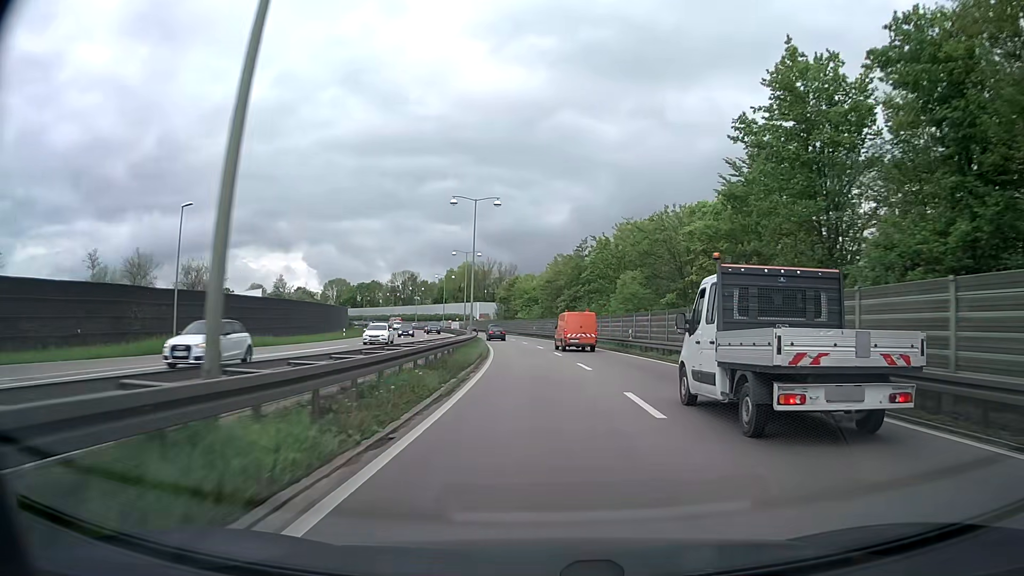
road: trunk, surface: asphalt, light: Day
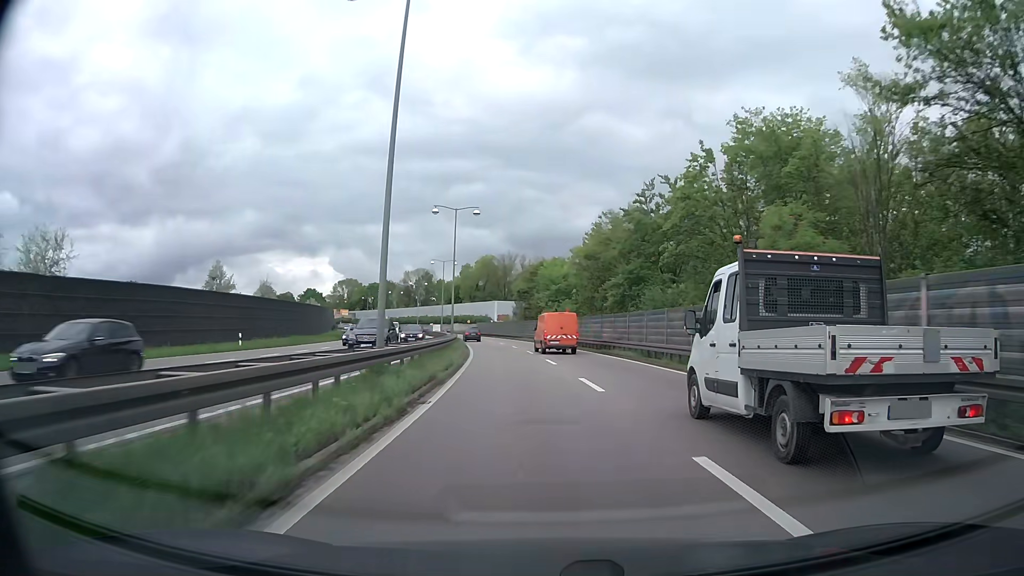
(-0.7, +31.3) m; -3°
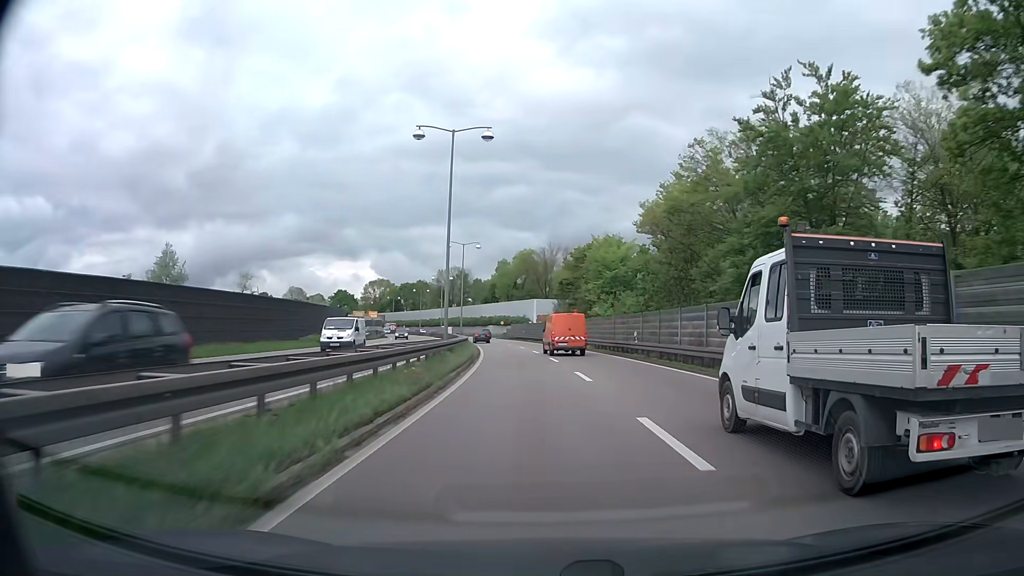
(-0.5, +20.5) m; -3°
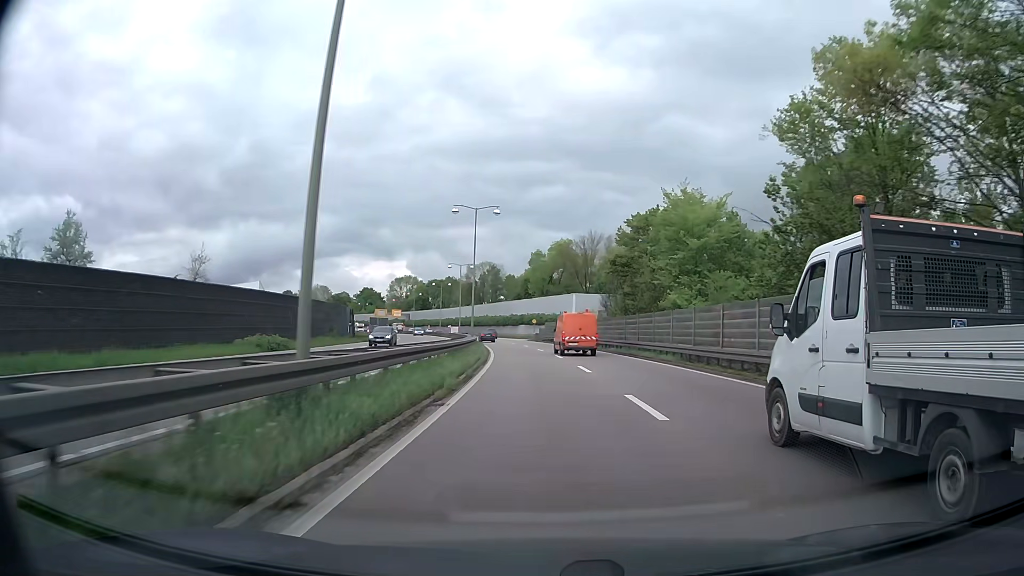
(-0.7, +20.3) m; -3°
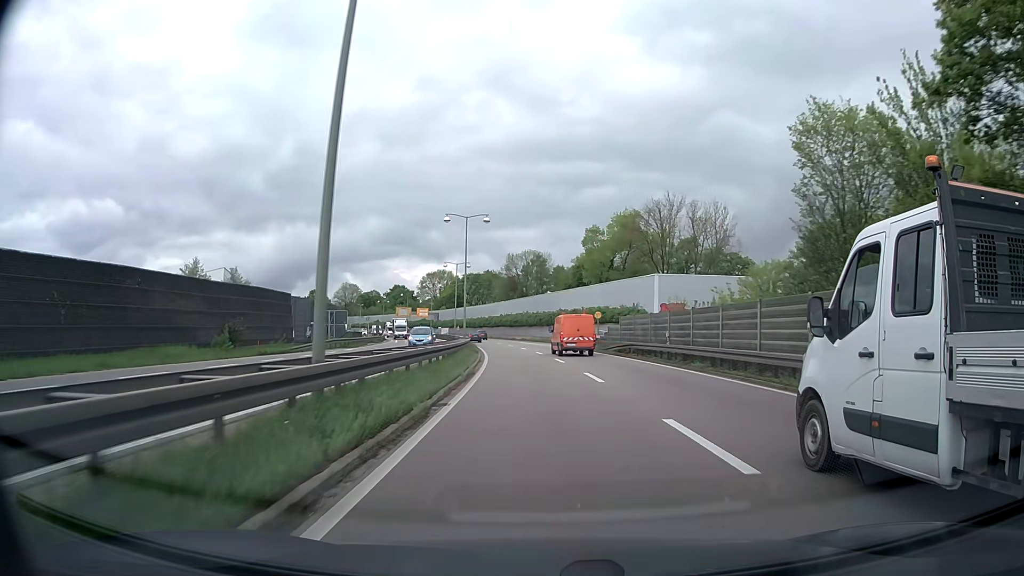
(-1.4, +39.9) m; -4°
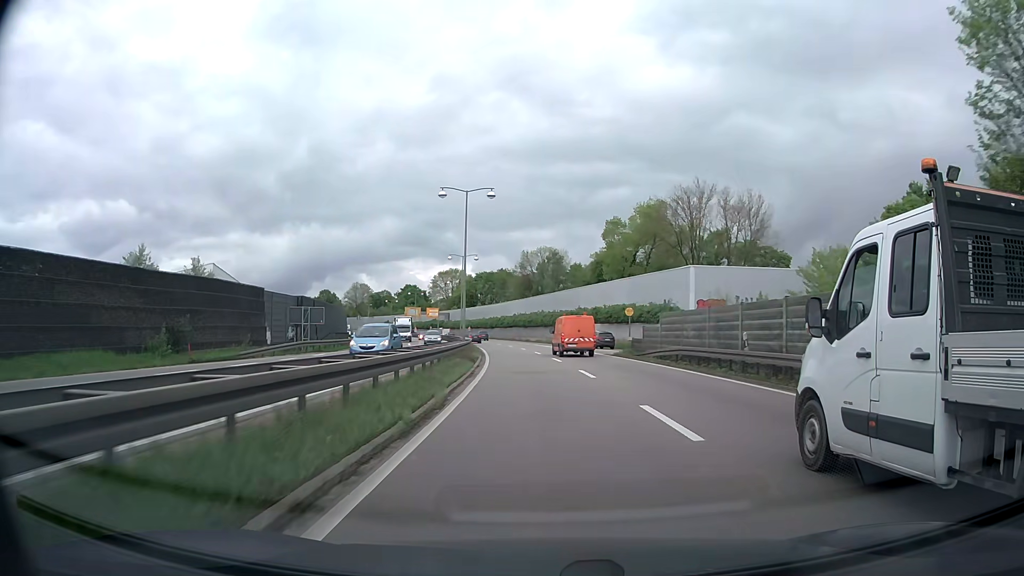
(-0.1, +10.0) m; -1°
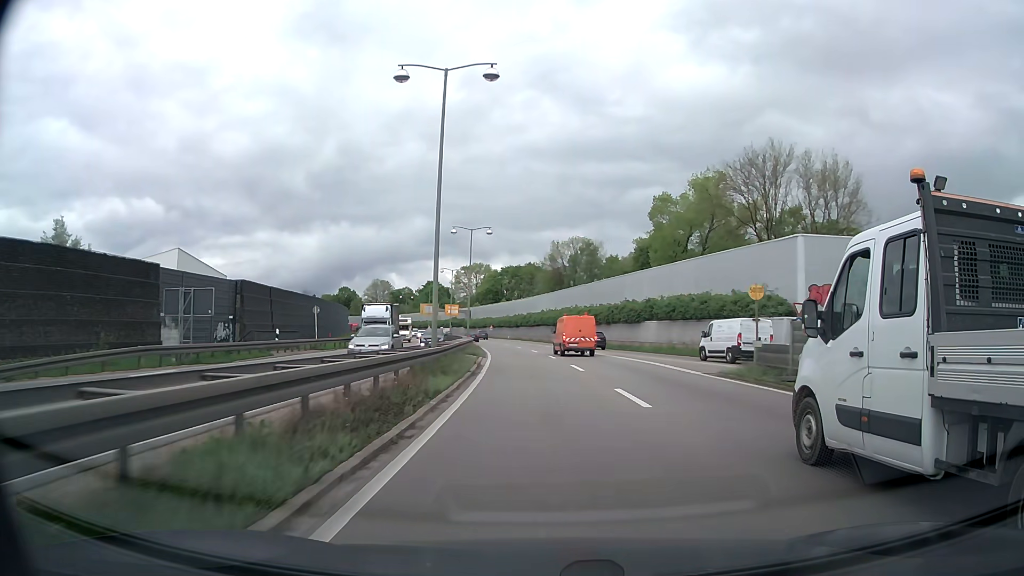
(-0.5, +20.2) m; -2°
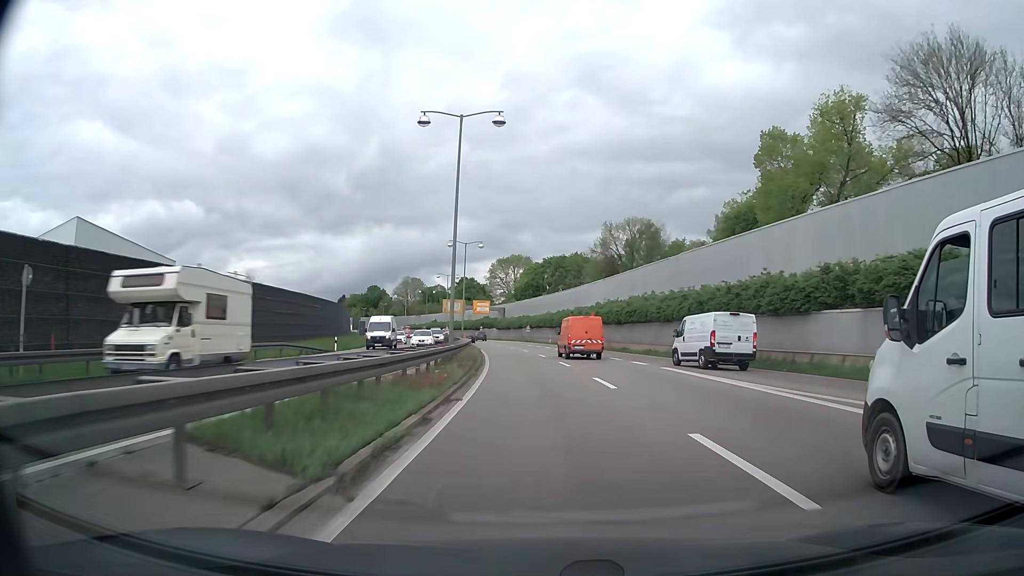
(-1.1, +31.3) m; -4°
